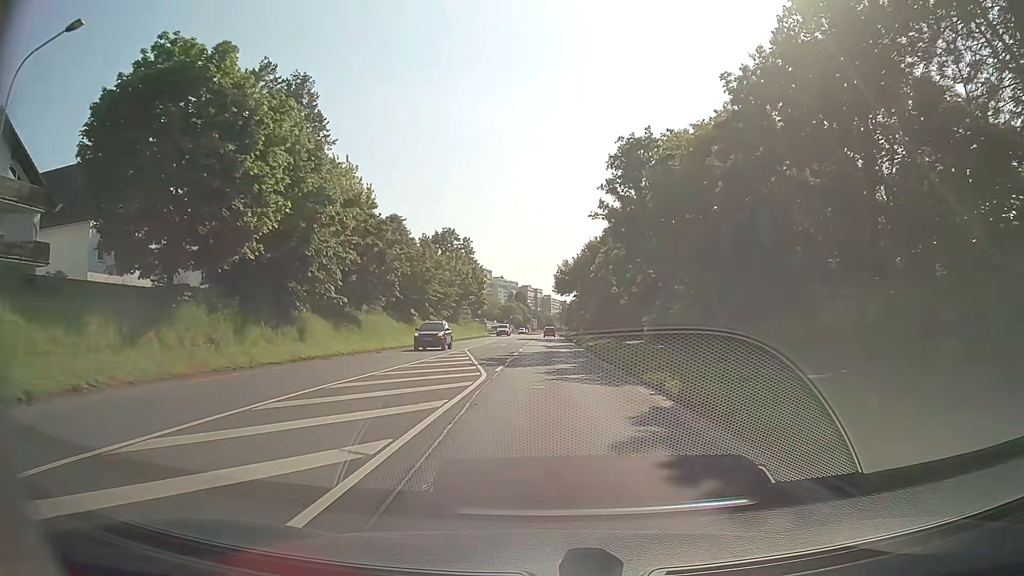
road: secondary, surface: asphalt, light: Day
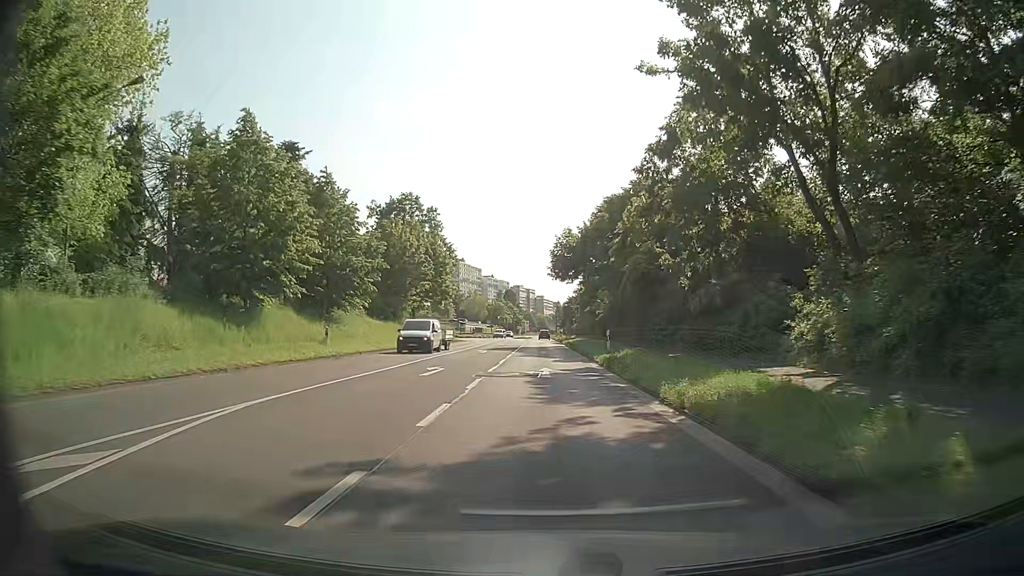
(+0.2, +30.4) m; +1°
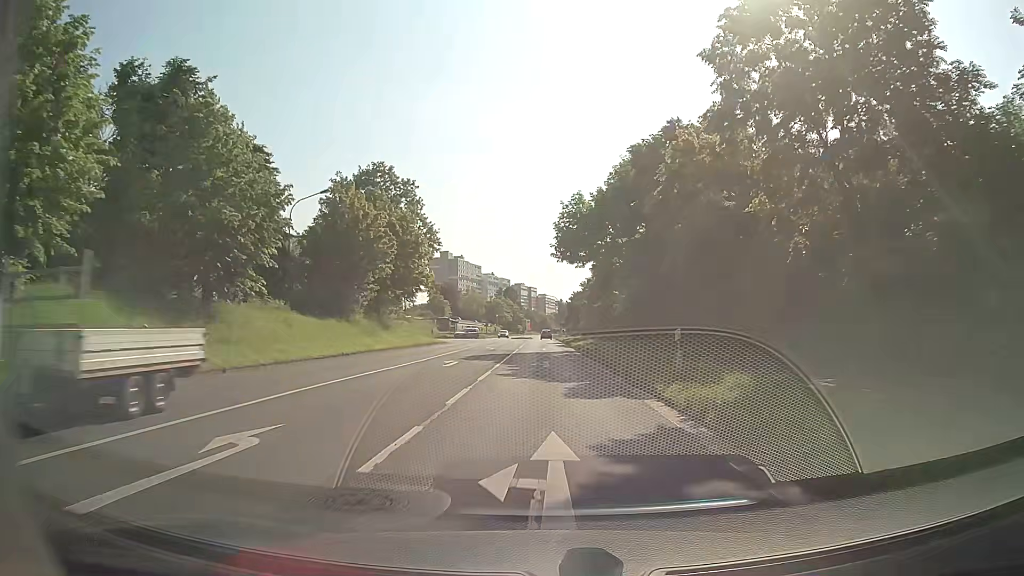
(0.0, +15.3) m; 0°
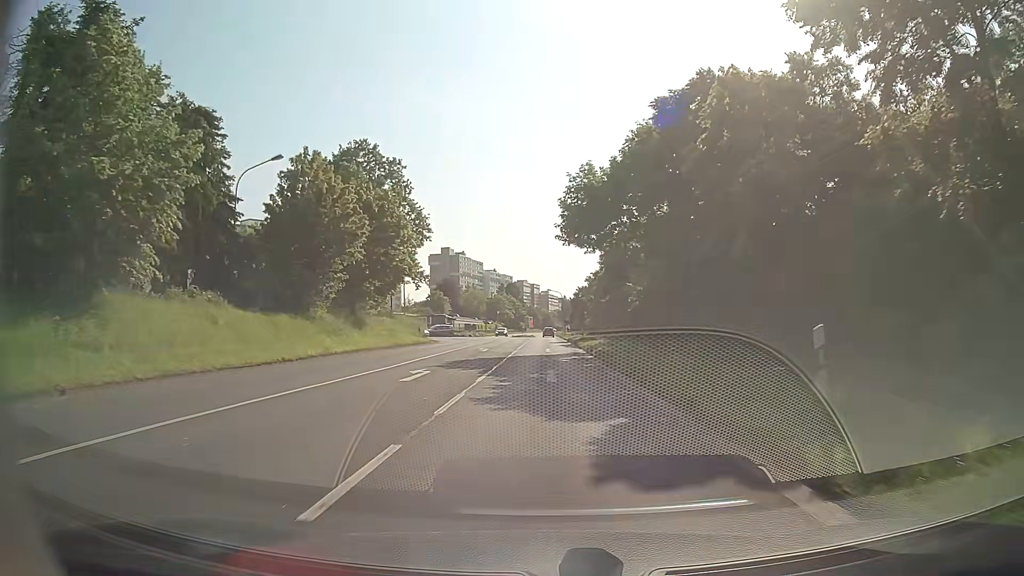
(+0.1, +7.6) m; 0°
